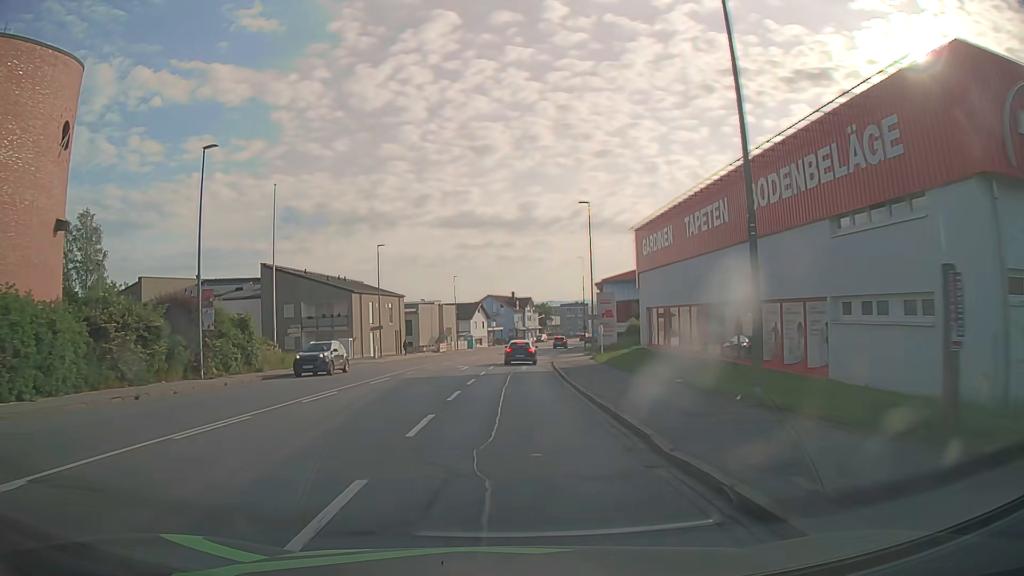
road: tertiary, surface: asphalt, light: Day
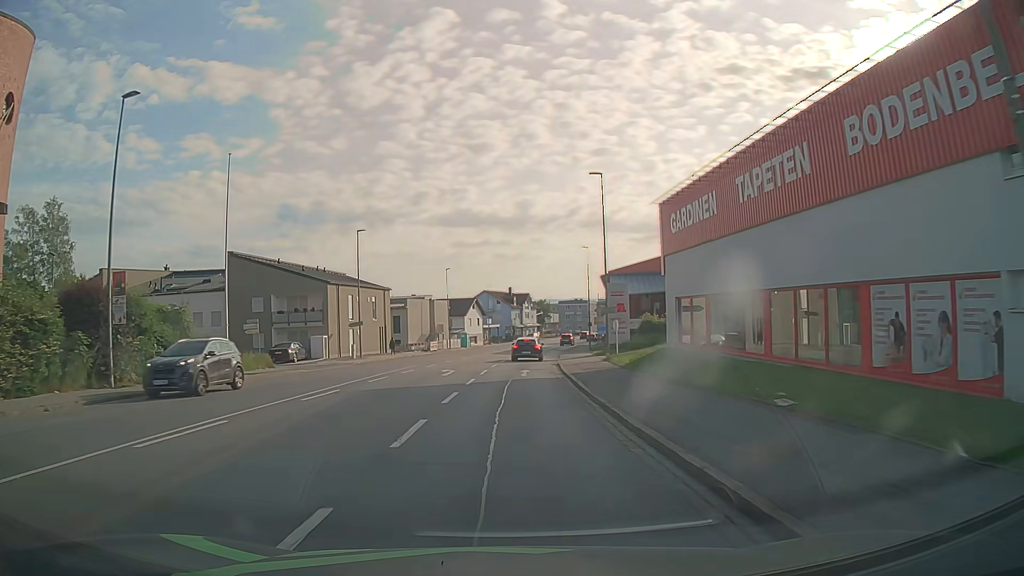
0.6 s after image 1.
(+0.1, +7.4) m; +1°
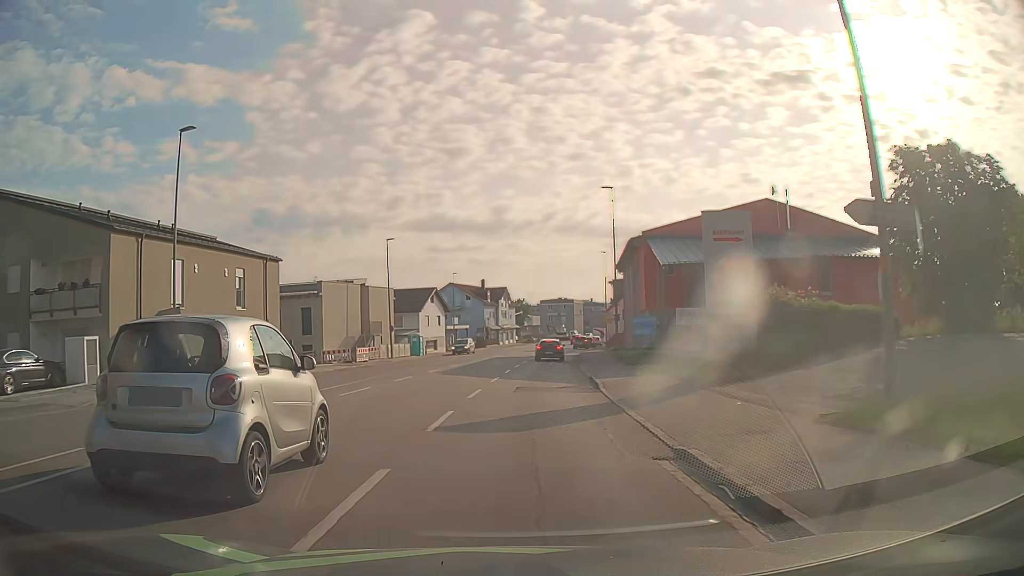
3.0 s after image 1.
(-0.4, +28.5) m; 0°
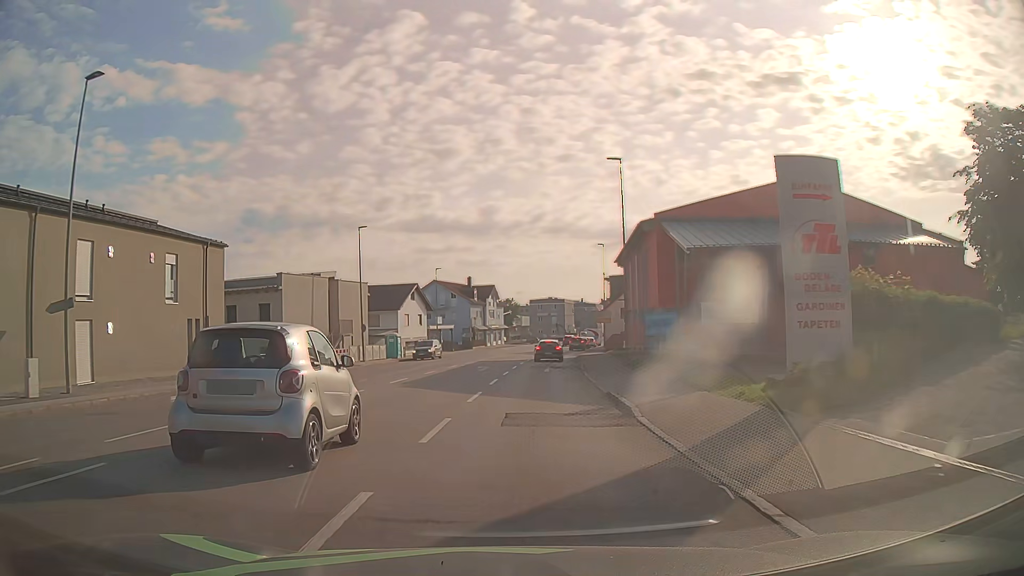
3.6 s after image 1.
(+0.1, +6.9) m; +2°
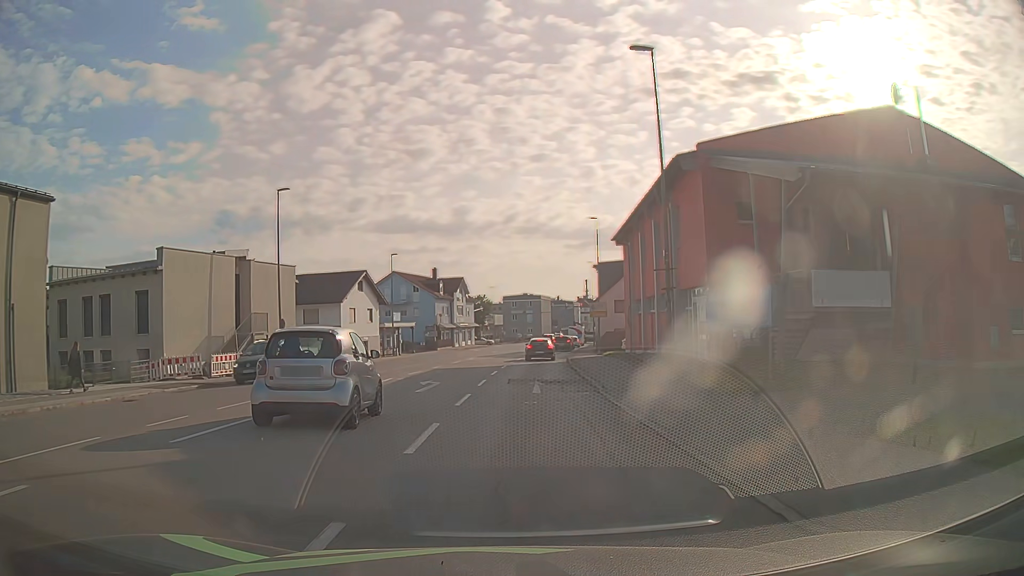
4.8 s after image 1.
(+0.5, +13.4) m; +3°
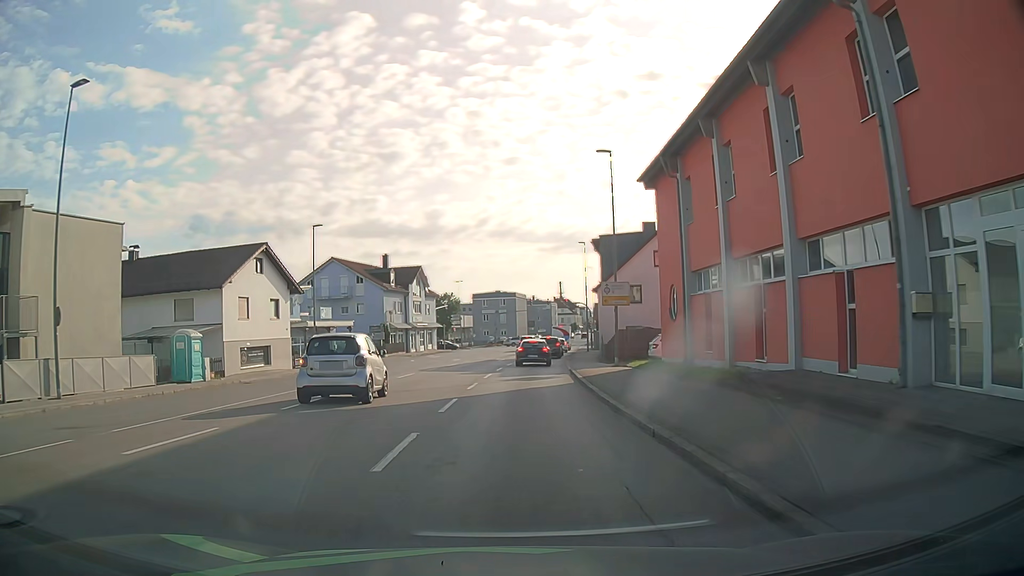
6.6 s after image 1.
(+0.4, +18.8) m; +2°
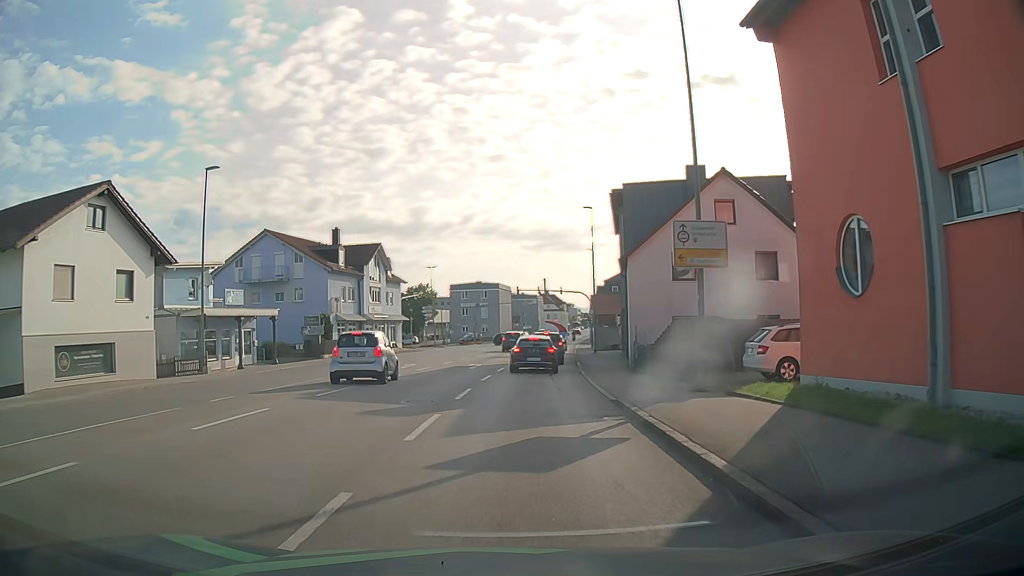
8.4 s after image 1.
(+0.3, +15.9) m; +2°
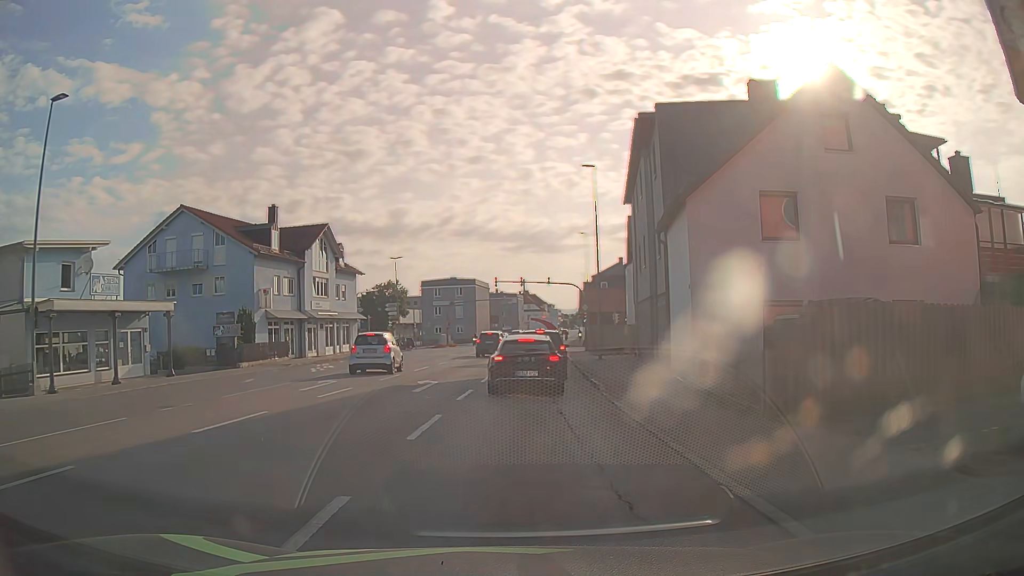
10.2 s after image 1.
(+0.2, +11.8) m; +2°
(0, +10) (0, +20) (+1, +30) (+2, +40) (+3, +50) (+4, +60) (+4, +70) (+5, +80) (+6, +90) (+8, +100) m
